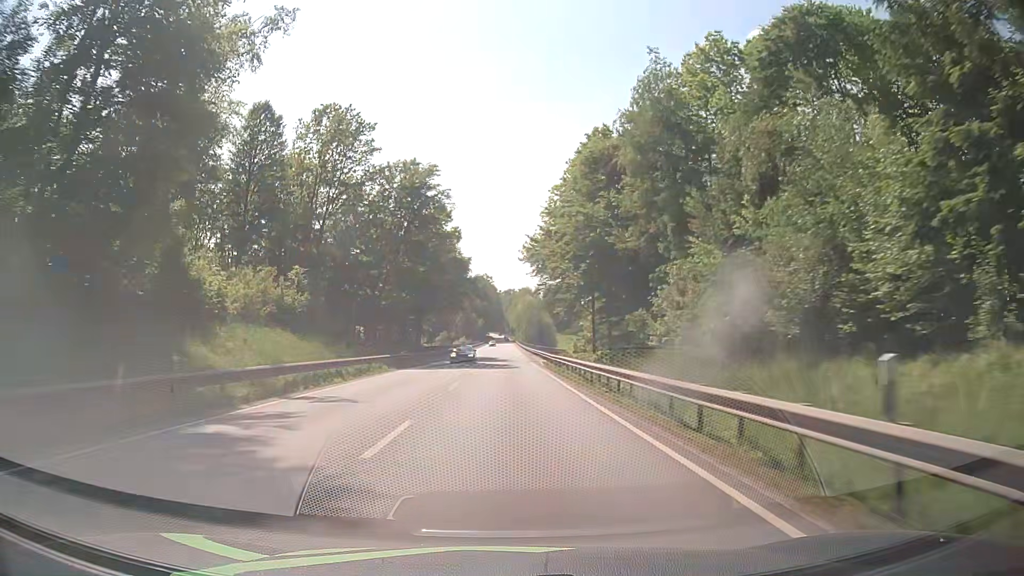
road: primary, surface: asphalt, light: Day
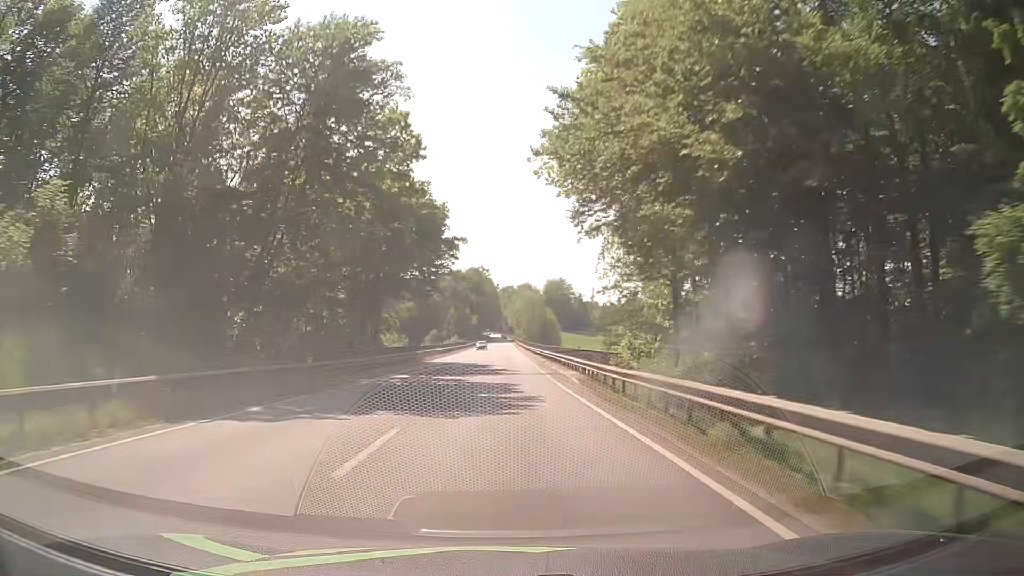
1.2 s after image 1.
(+0.2, +25.1) m; +1°
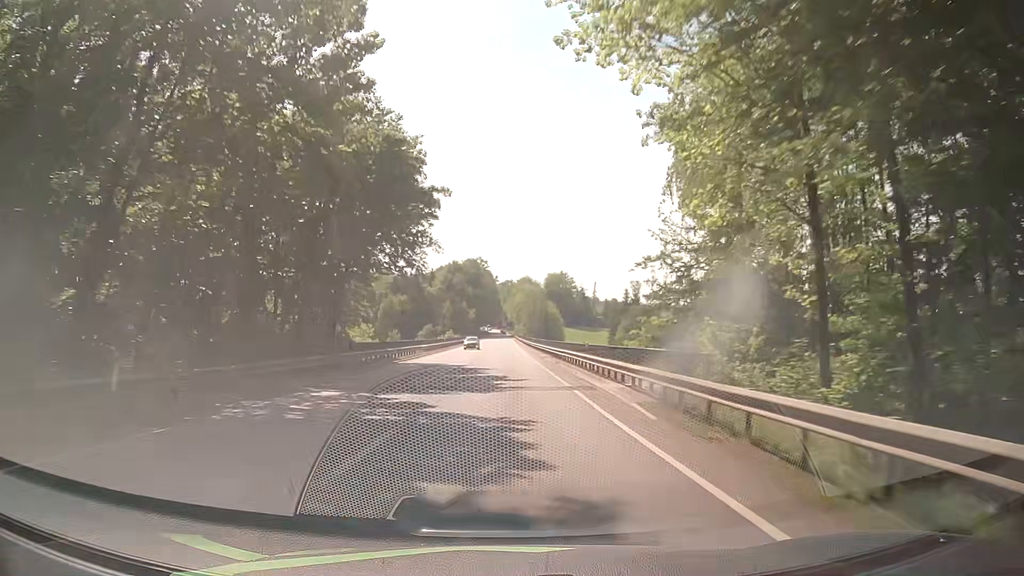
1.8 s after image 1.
(0.0, +12.5) m; -1°
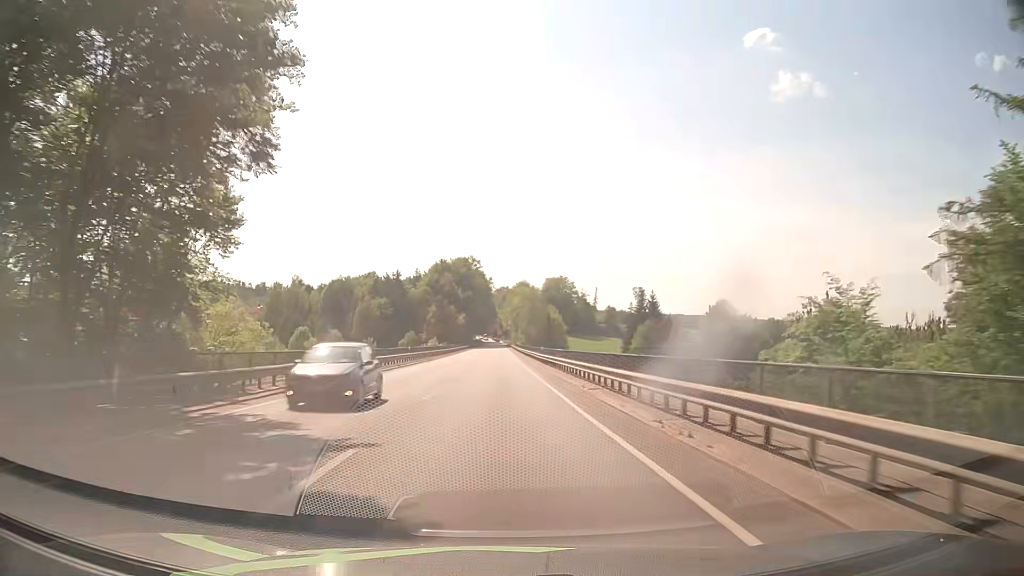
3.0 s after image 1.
(+0.3, +25.2) m; +1°
